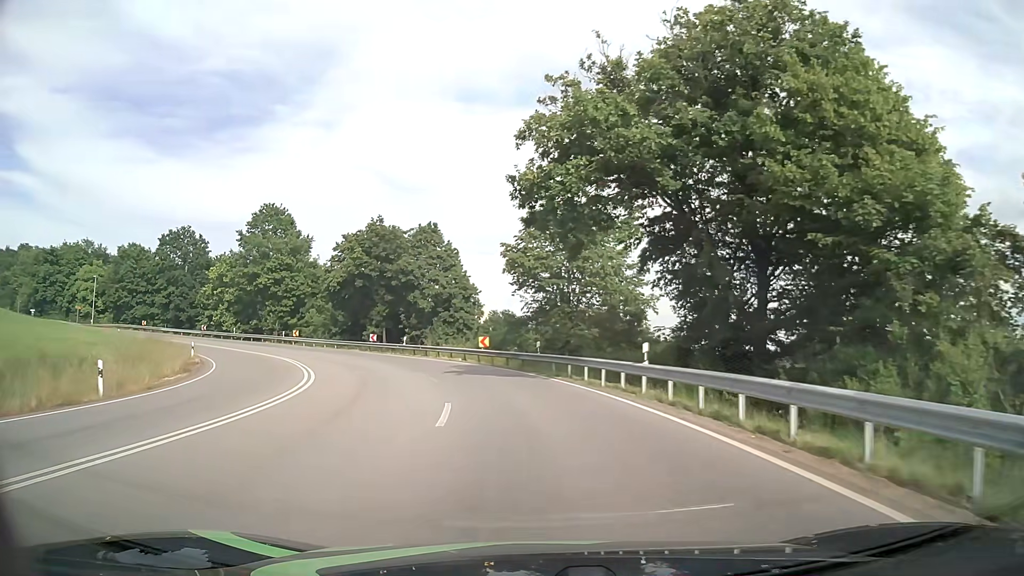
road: primary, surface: asphalt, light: Day
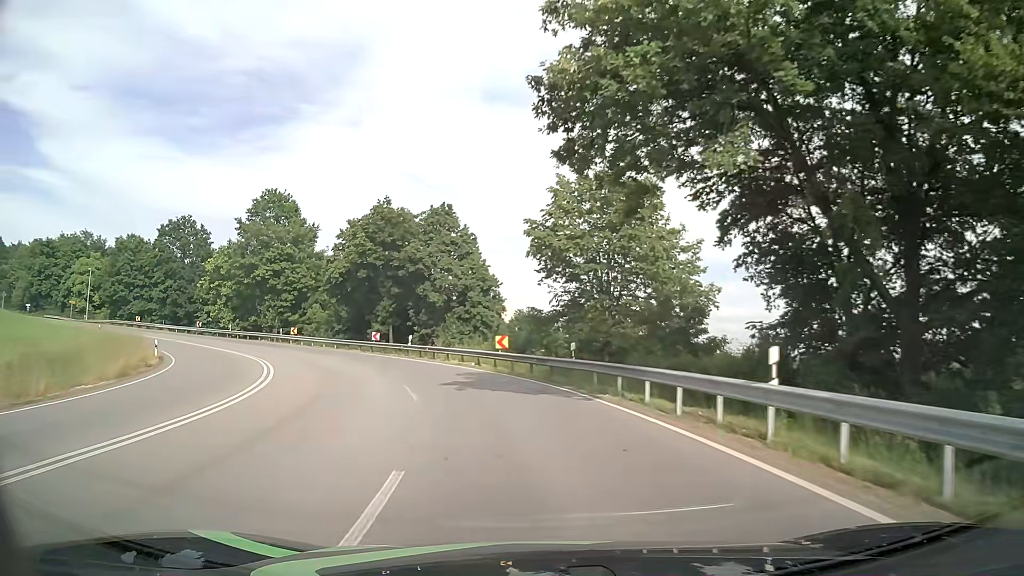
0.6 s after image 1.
(-0.2, +7.6) m; -2°
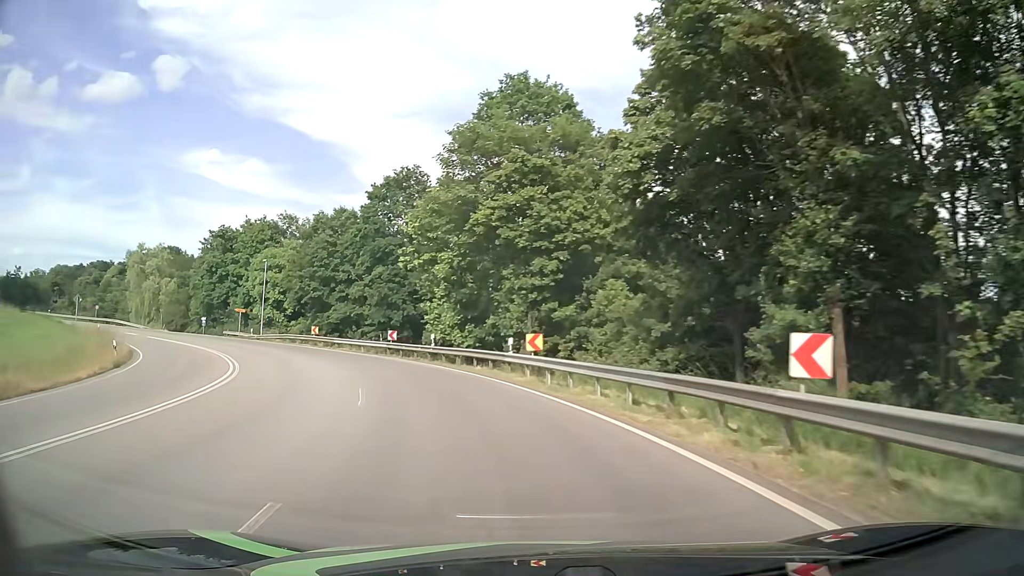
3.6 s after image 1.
(-8.6, +36.5) m; -30°
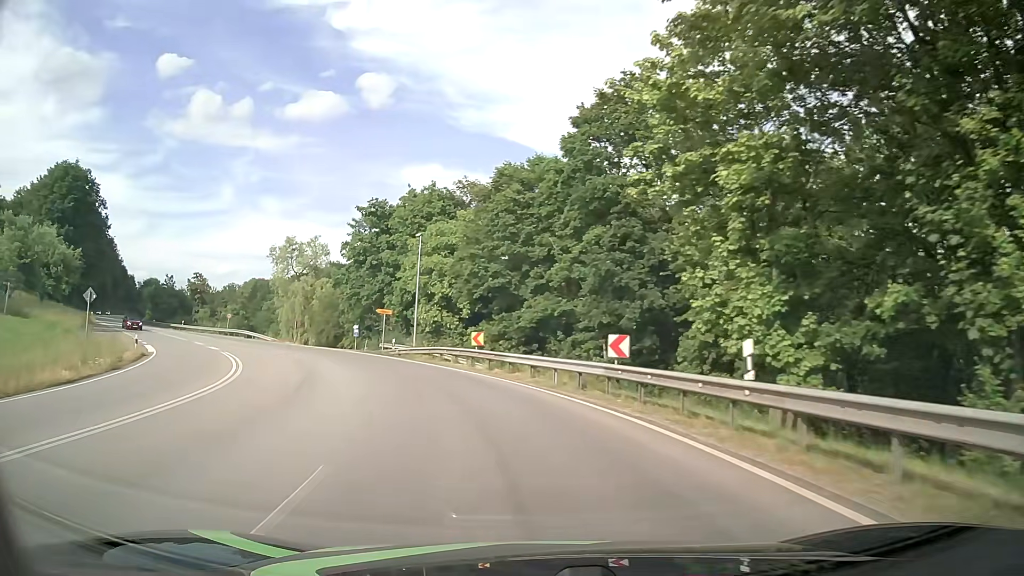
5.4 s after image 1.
(-4.1, +22.3) m; -20°
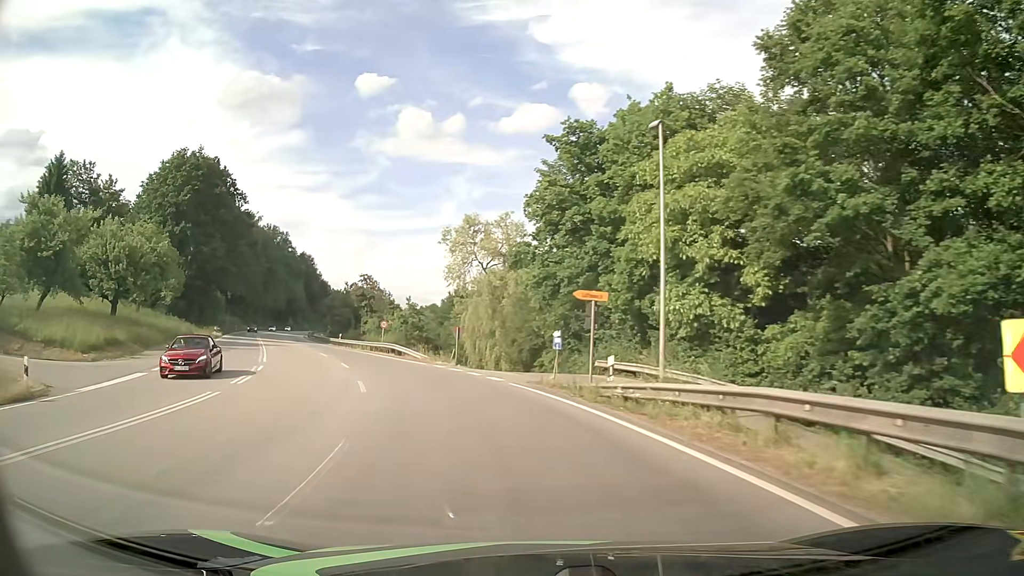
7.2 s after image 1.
(-3.9, +22.4) m; -20°
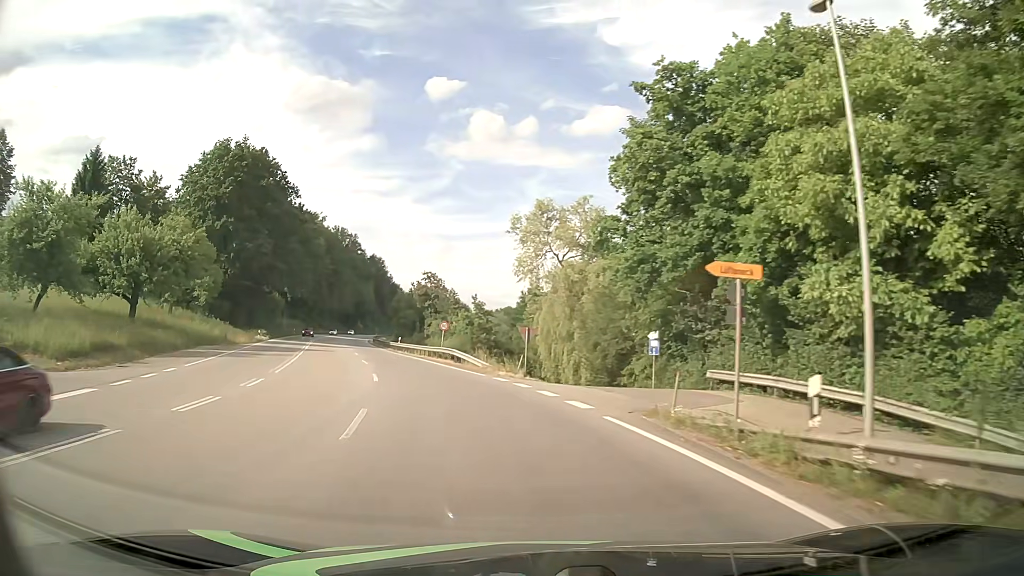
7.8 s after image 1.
(-0.4, +7.6) m; -6°
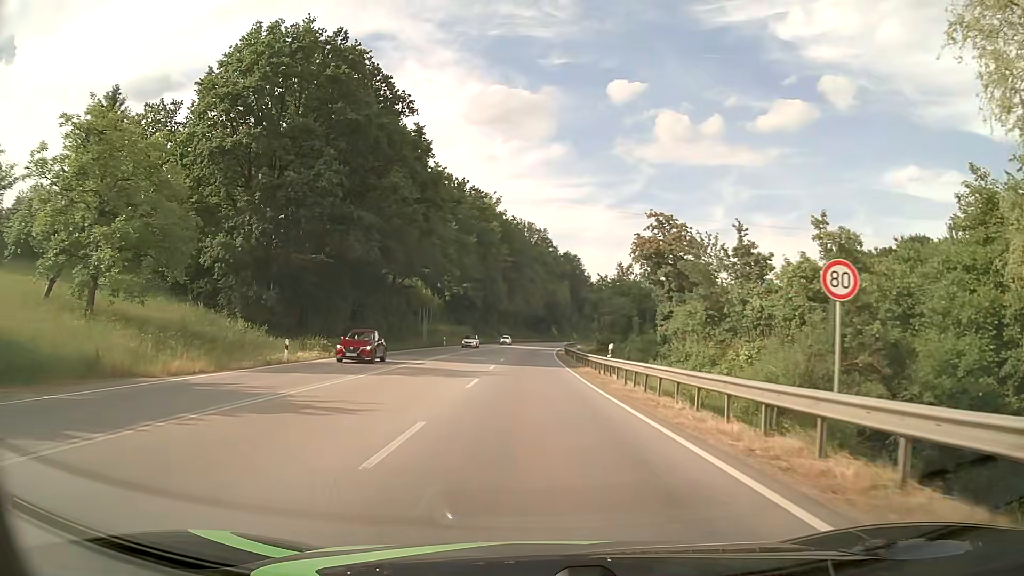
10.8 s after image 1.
(-7.8, +37.5) m; -17°
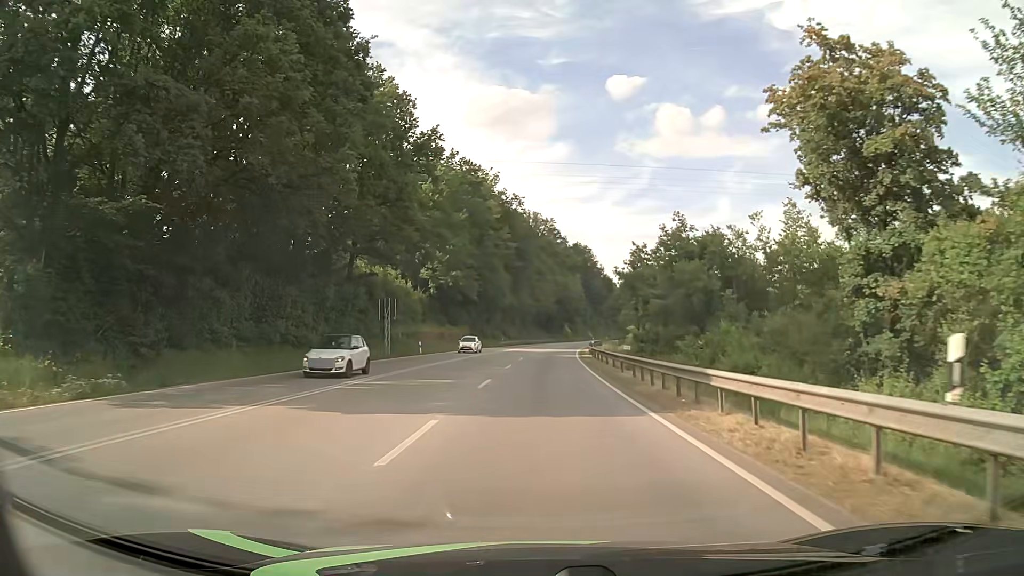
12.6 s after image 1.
(-0.2, +23.6) m; -1°
(0, +10) (0, +20) (0, +30) (+1, +40) (+1, +50) (+1, +60) (+2, +70) (+3, +80) (+4, +90) (+5, +100) m
